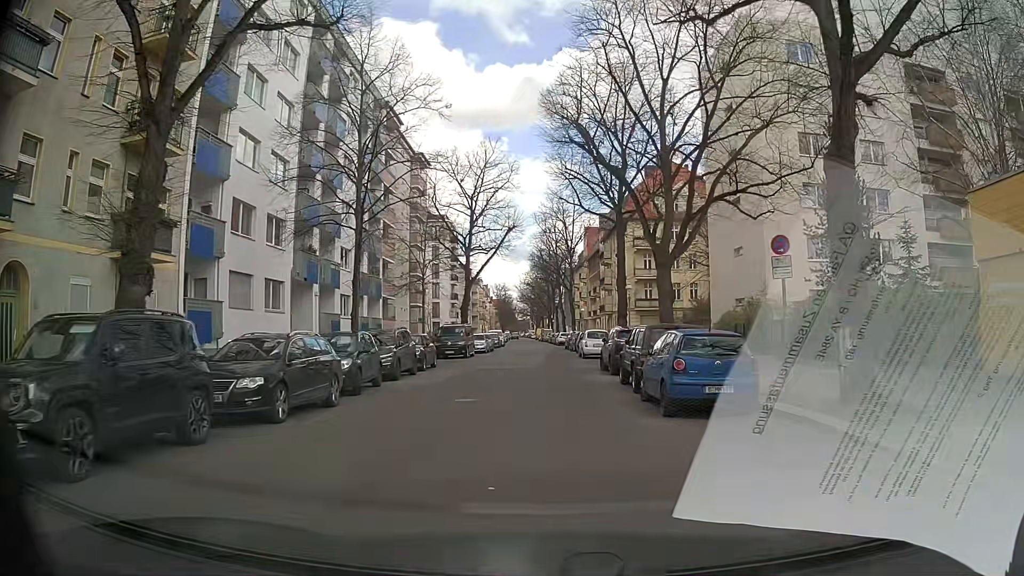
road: residential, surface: asphalt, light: Day
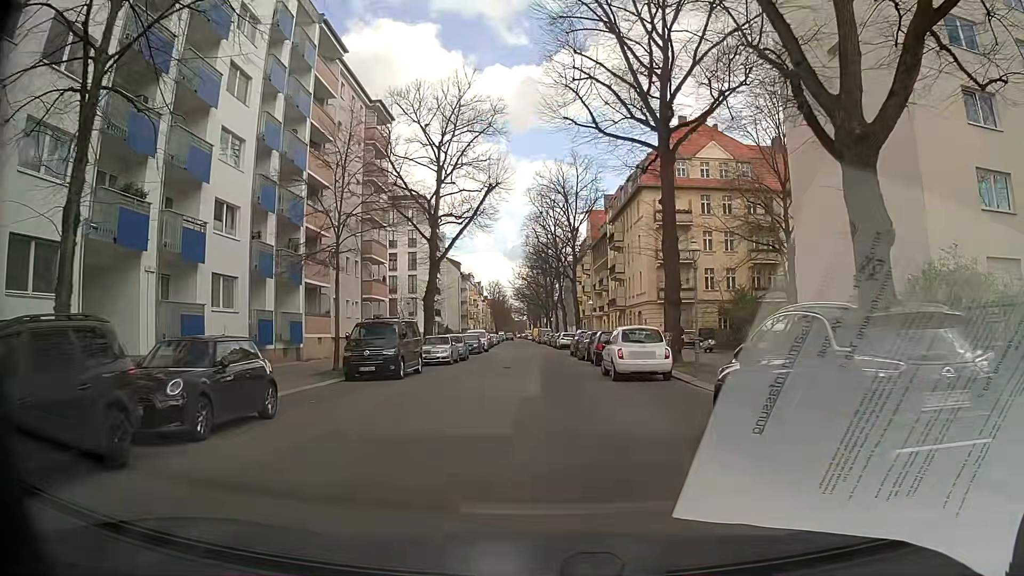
(0.0, +17.3) m; -1°
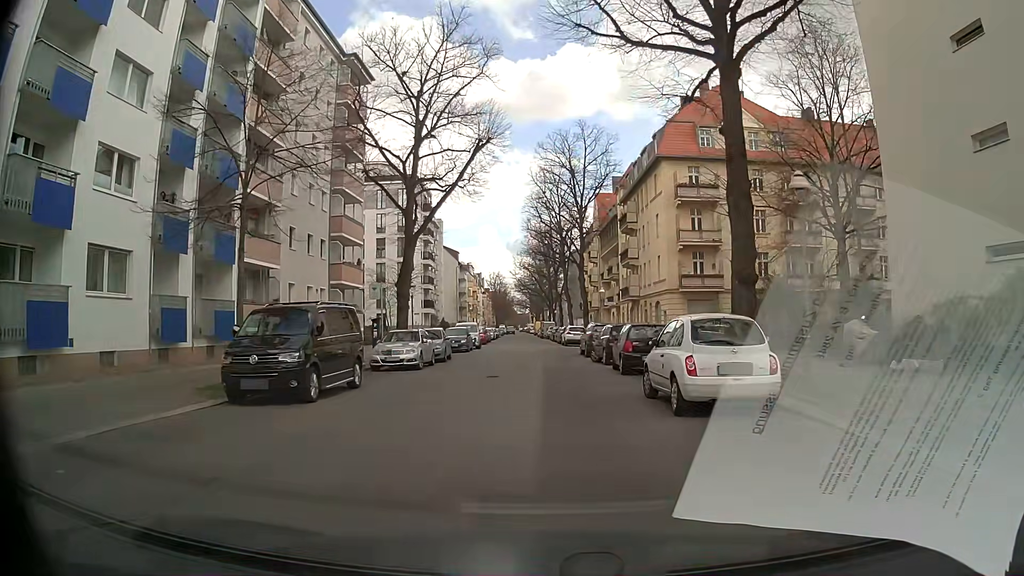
(+0.2, +8.6) m; -1°
(0, +10) (+1, +20) (+1, +30) (+1, +40) (+1, +50) (+1, +60) (+1, +70) (+1, +80) (0, +90) (0, +100) m
